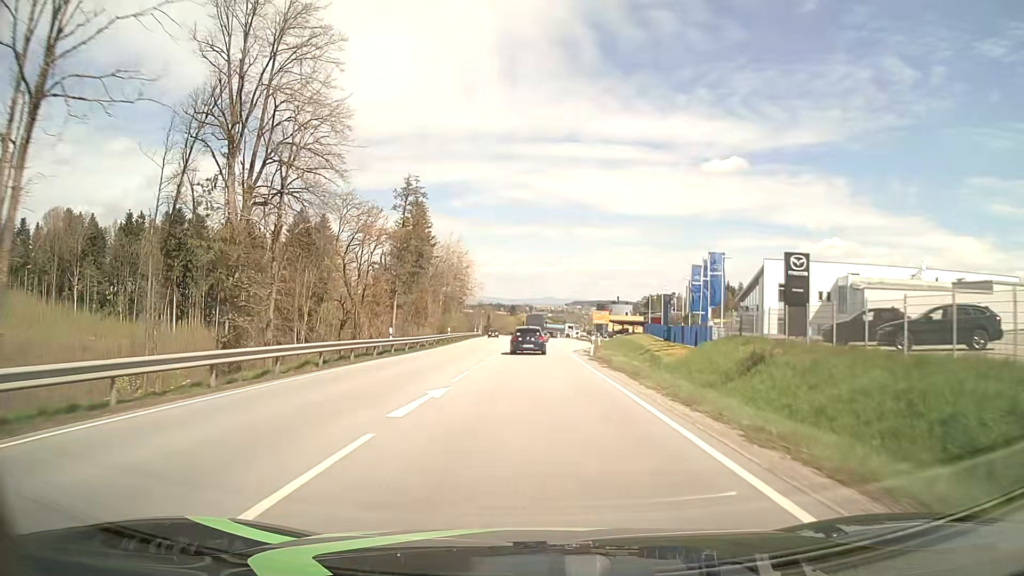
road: primary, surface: asphalt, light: Day
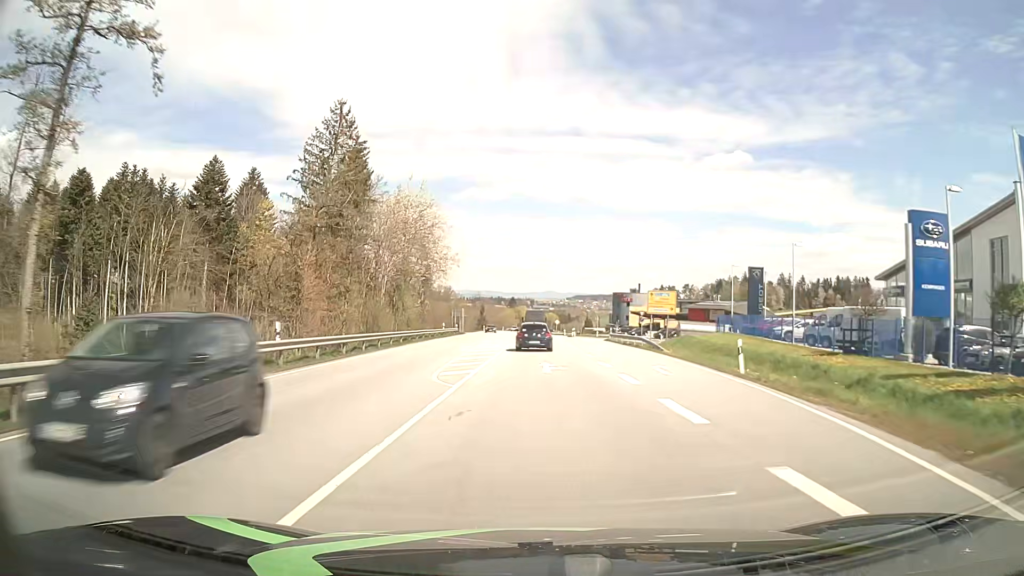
(-0.1, +42.8) m; 0°
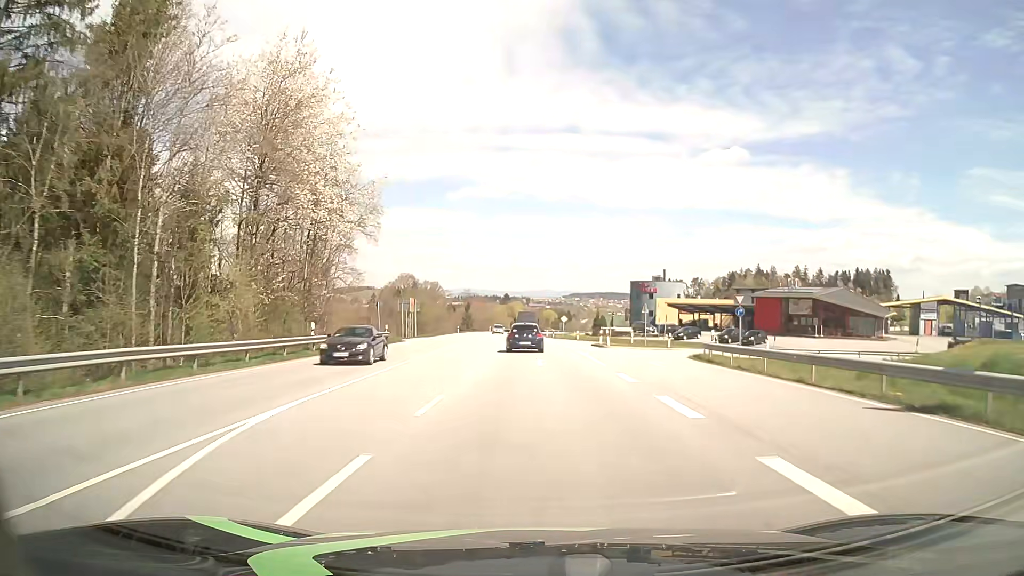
(+0.2, +42.1) m; 0°
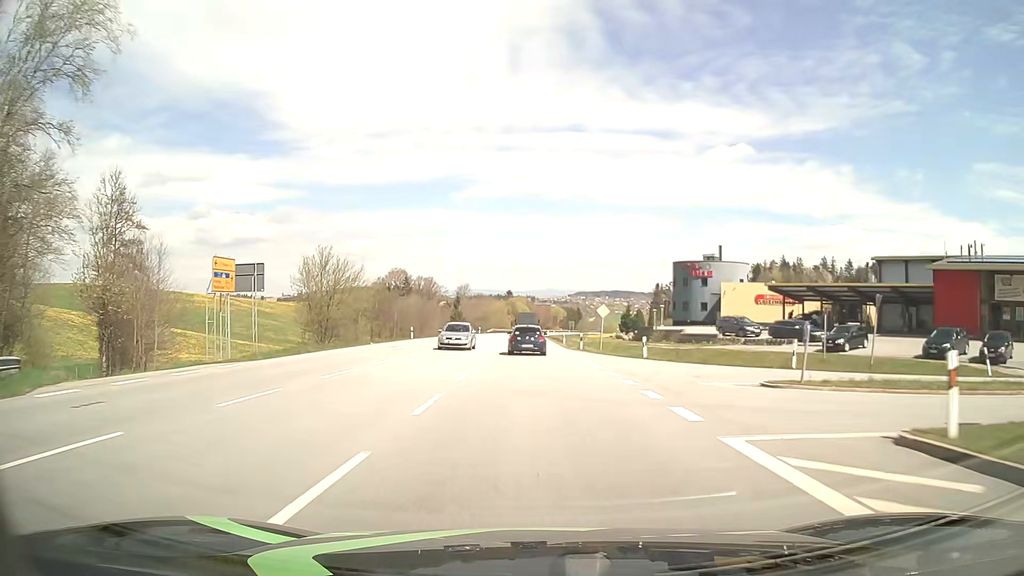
(-0.1, +41.7) m; 0°
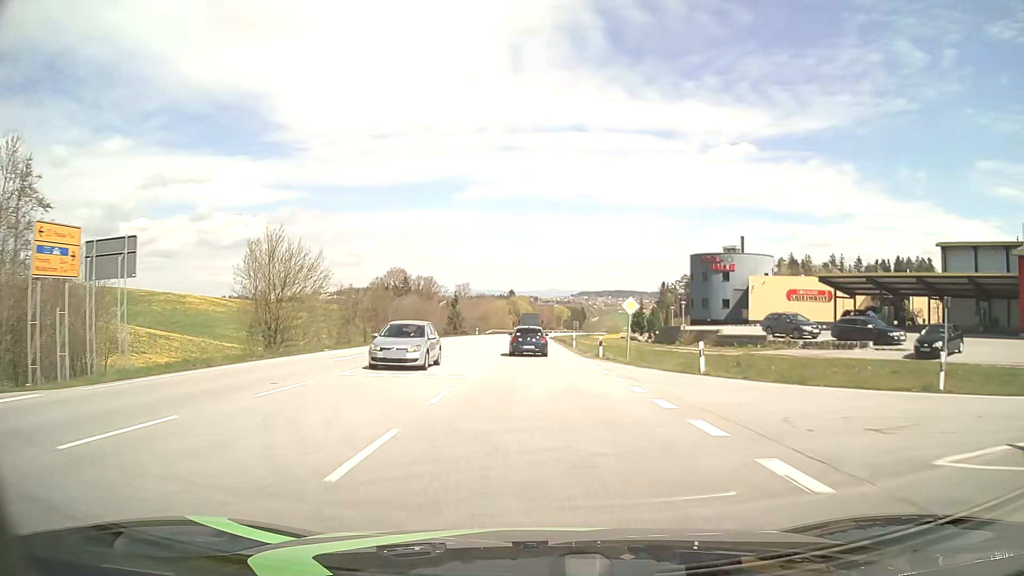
(0.0, +10.4) m; 0°
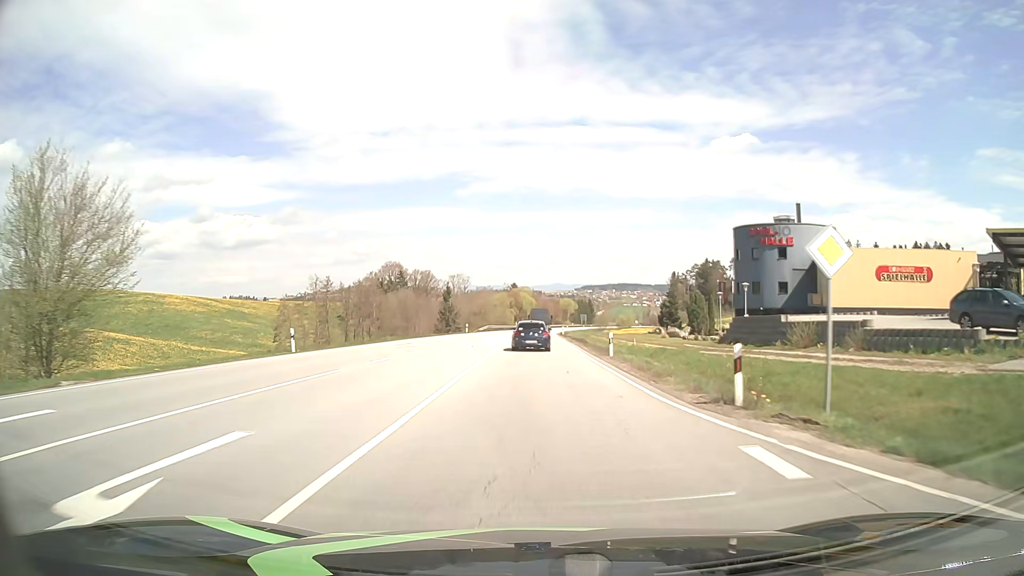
(-0.1, +20.6) m; -1°
(0, +10) (0, +20) (0, +30) (0, +40) (0, +50) (0, +60) (+1, +70) (+1, +80) (+2, +90) (+2, +100) m
